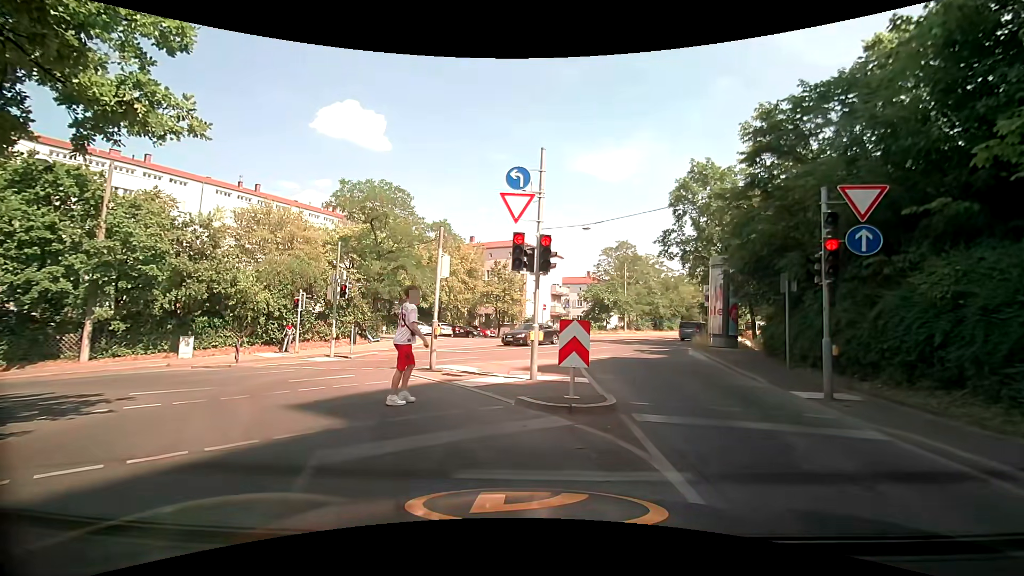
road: secondary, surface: asphalt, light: Day
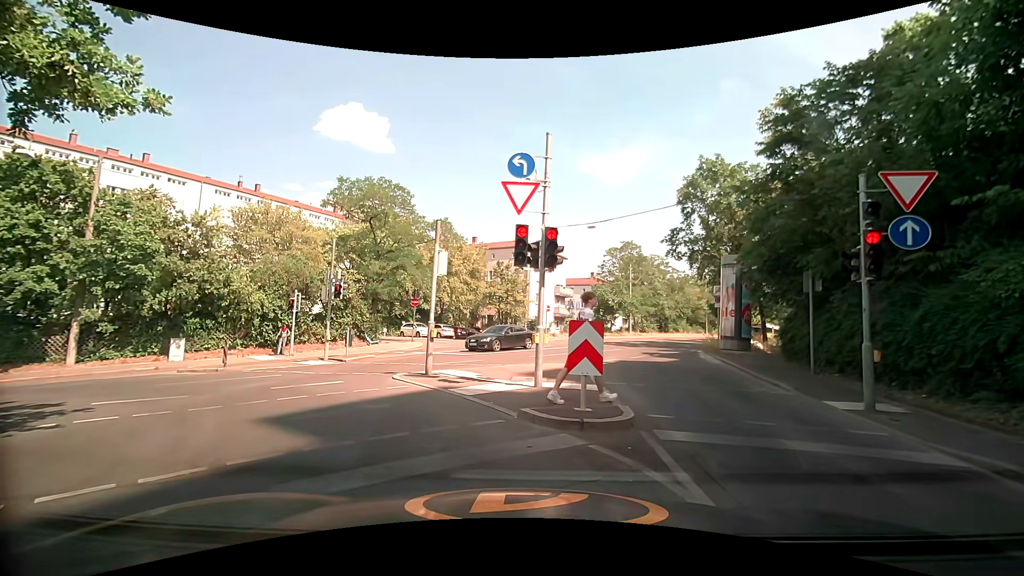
(0.0, +1.0) m; 0°
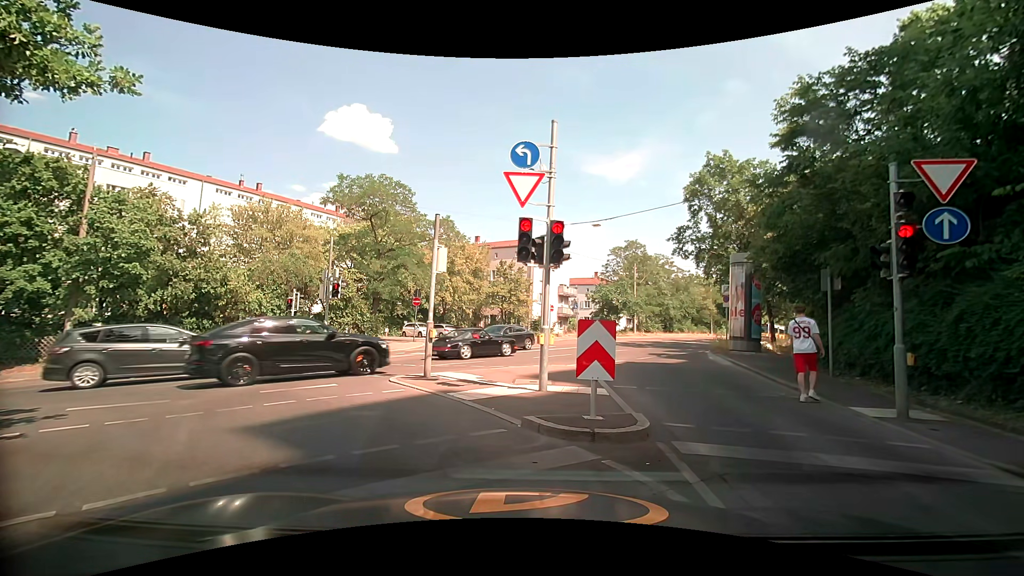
(0.0, +0.7) m; 0°
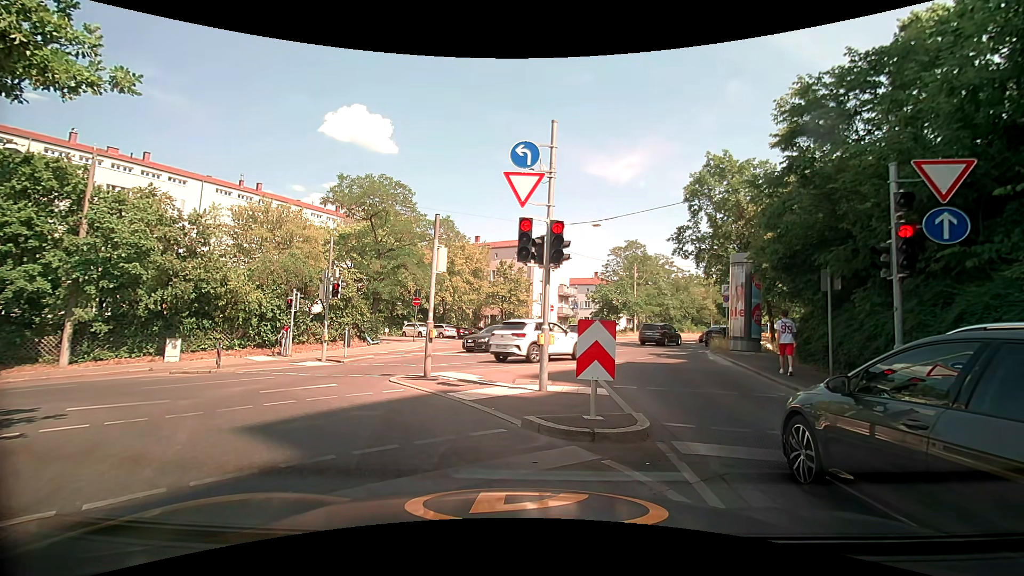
(0.0, 0.0) m; 0°
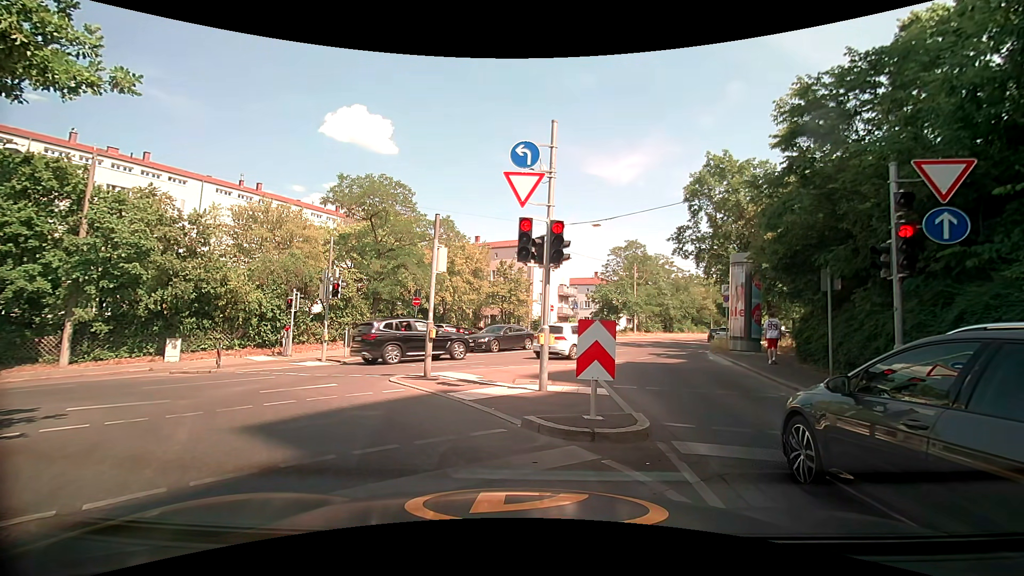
(0.0, 0.0) m; 0°
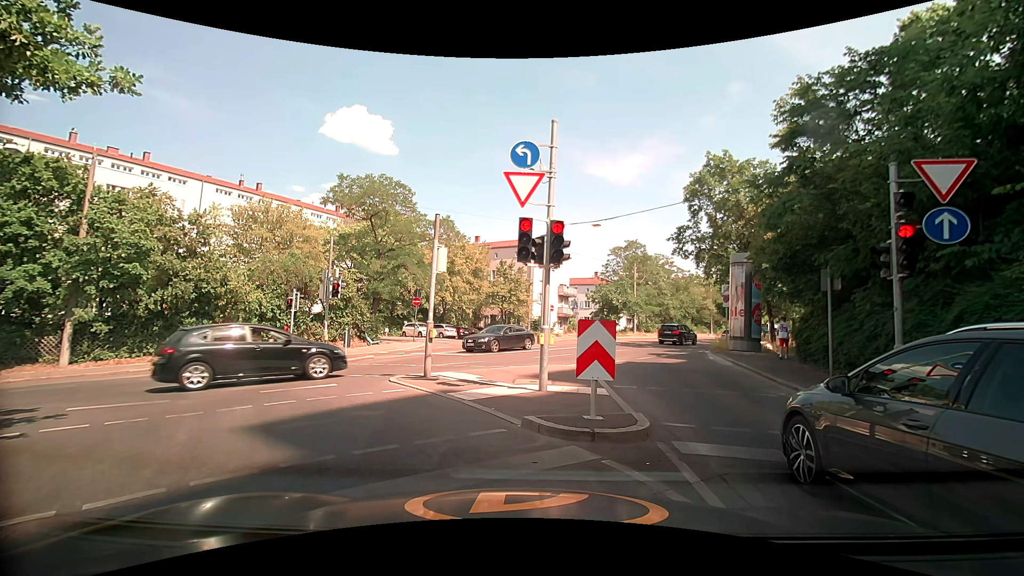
(0.0, 0.0) m; 0°
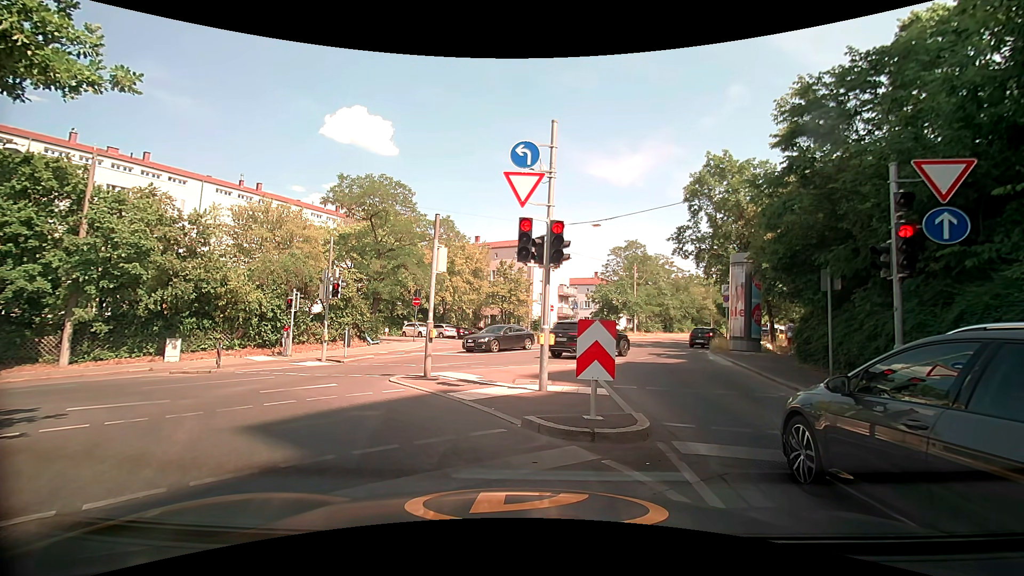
(0.0, 0.0) m; 0°
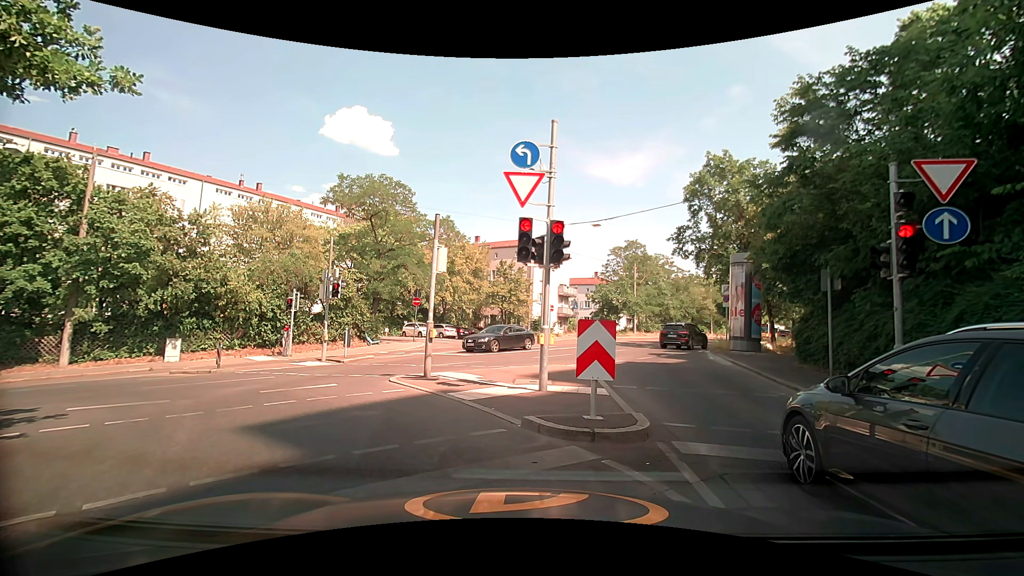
(0.0, 0.0) m; 0°
